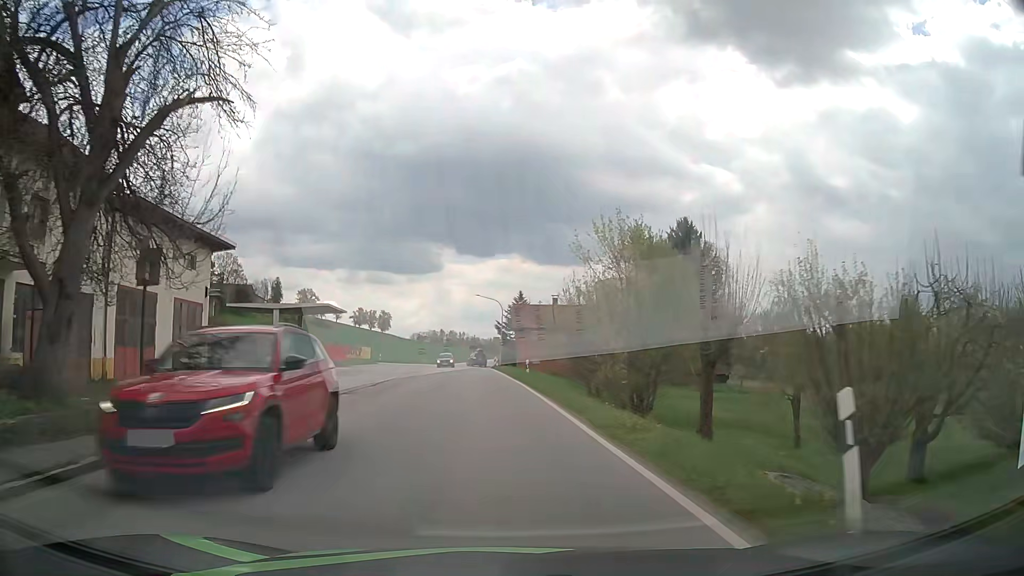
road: tertiary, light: Day
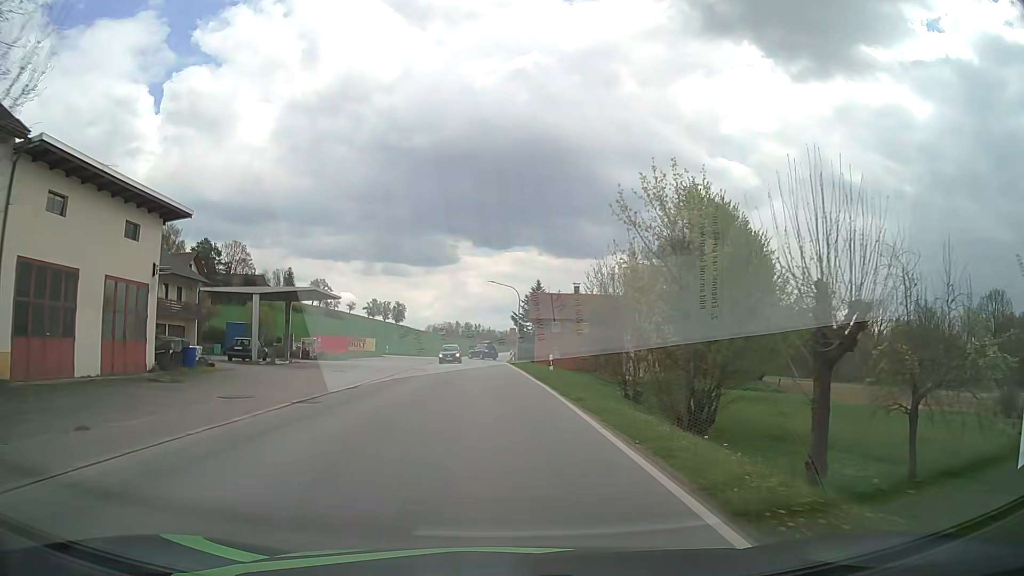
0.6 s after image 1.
(-0.1, +6.5) m; -1°
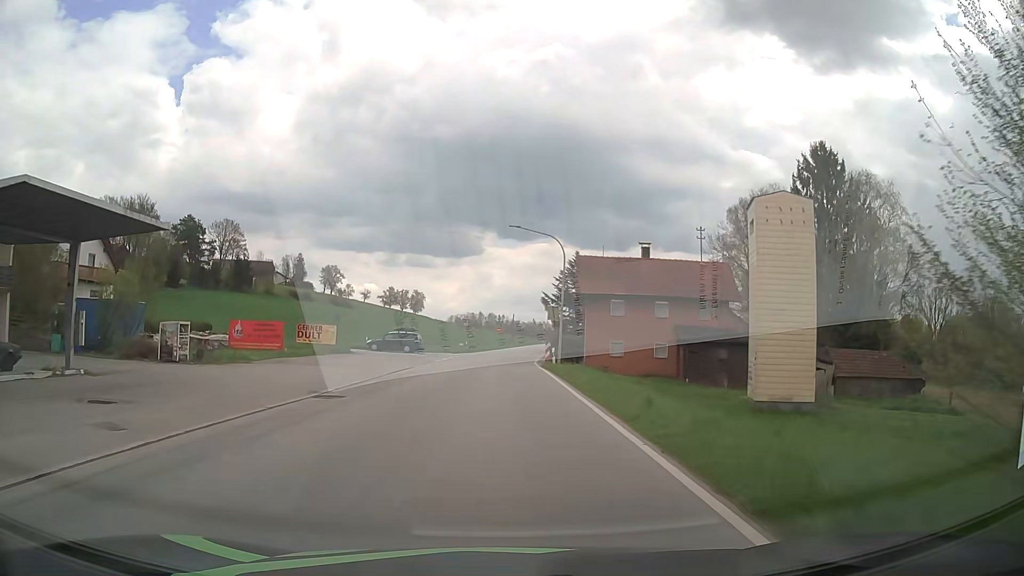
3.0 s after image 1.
(-0.5, +25.8) m; -2°
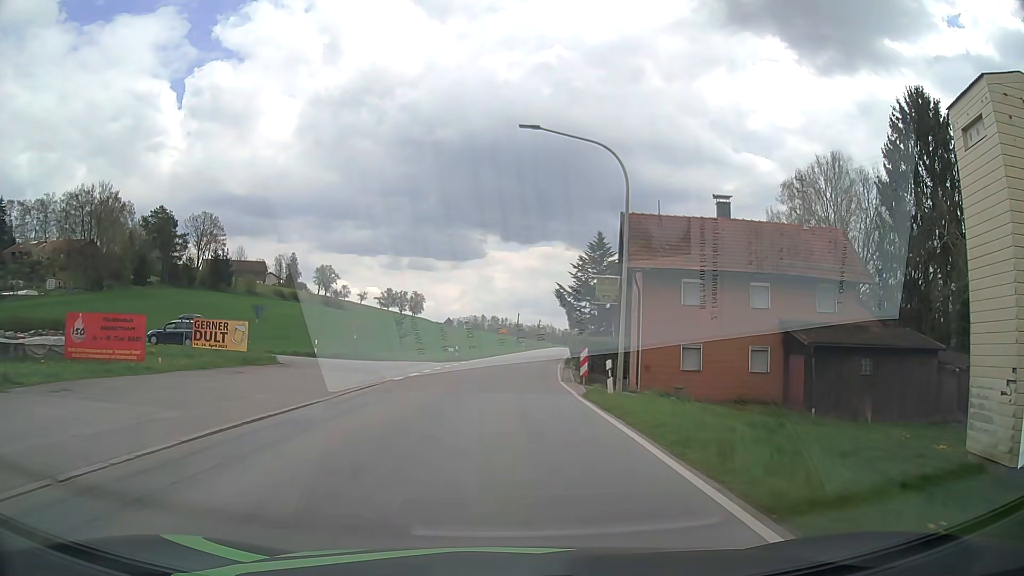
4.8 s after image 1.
(-0.1, +17.2) m; 0°
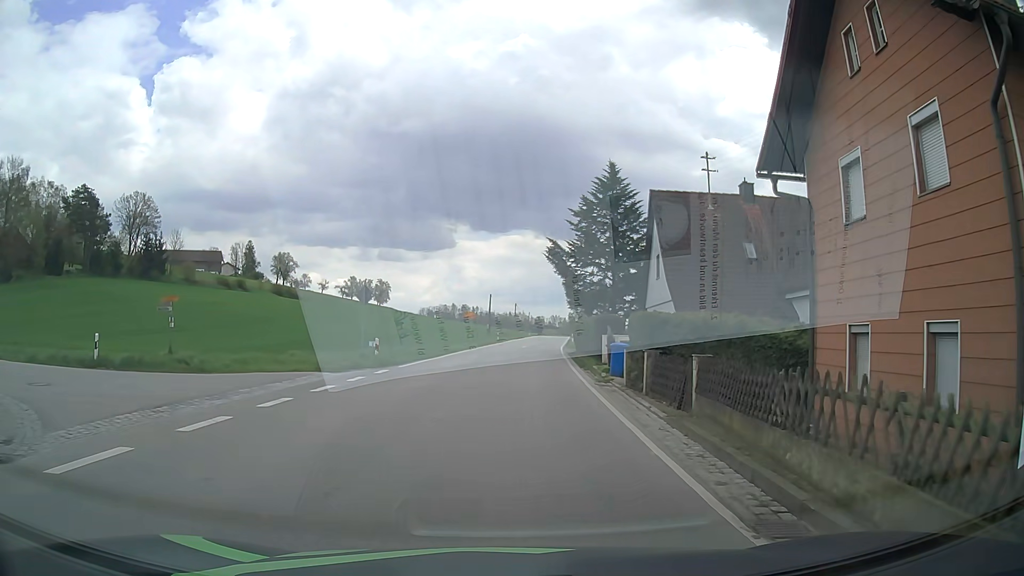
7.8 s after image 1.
(+0.3, +22.2) m; +3°
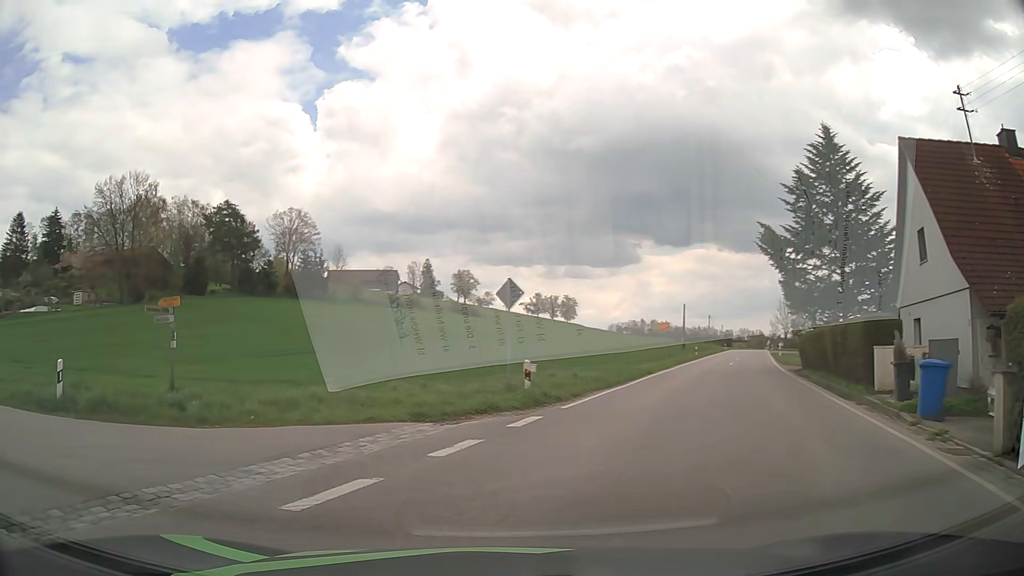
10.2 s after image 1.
(-0.5, +9.5) m; -17°
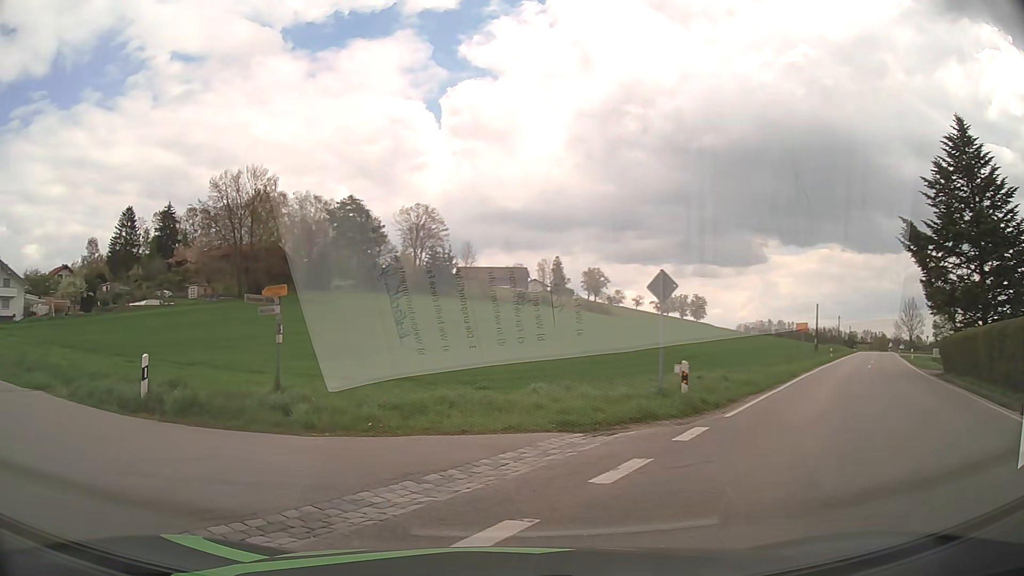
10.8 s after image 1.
(-0.2, +1.7) m; -10°
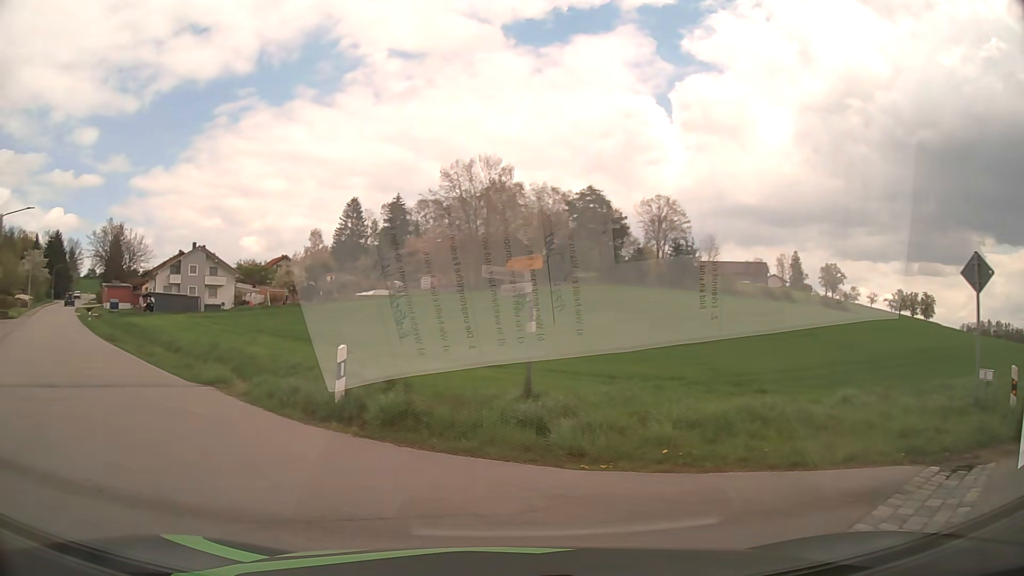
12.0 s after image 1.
(-0.6, +3.2) m; -24°
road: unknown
